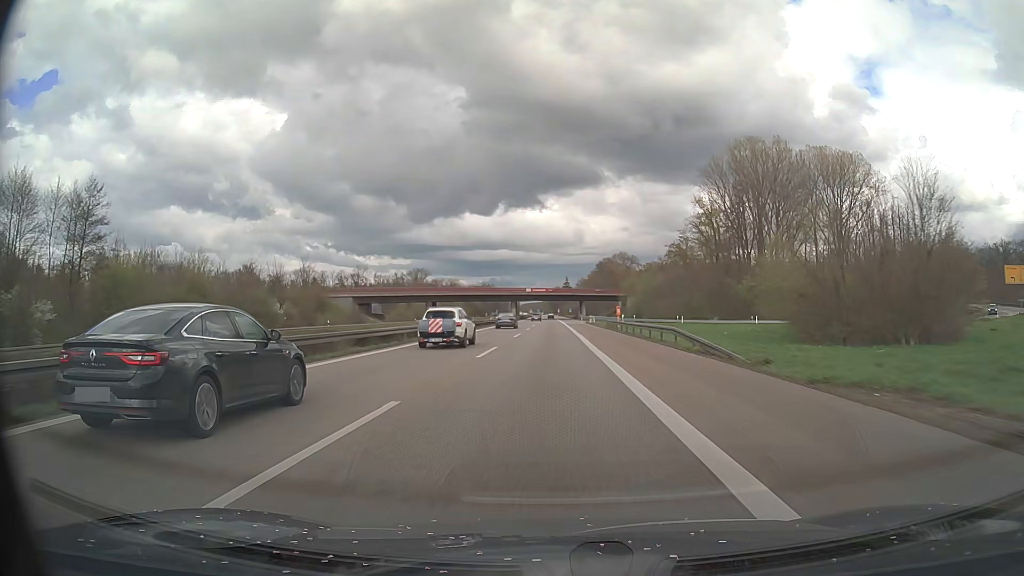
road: motorway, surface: asphalt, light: Day
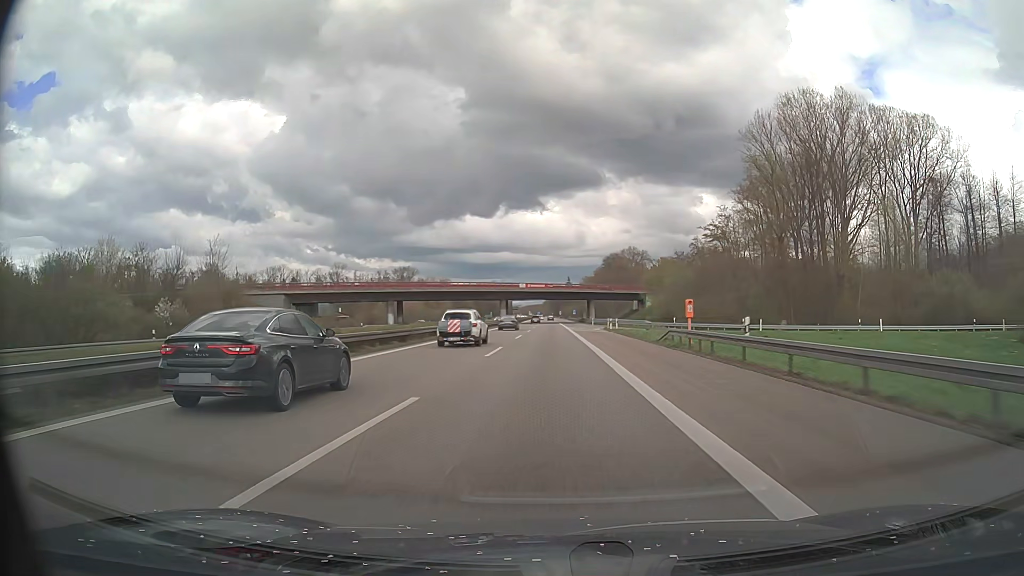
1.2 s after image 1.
(0.0, +34.8) m; 0°
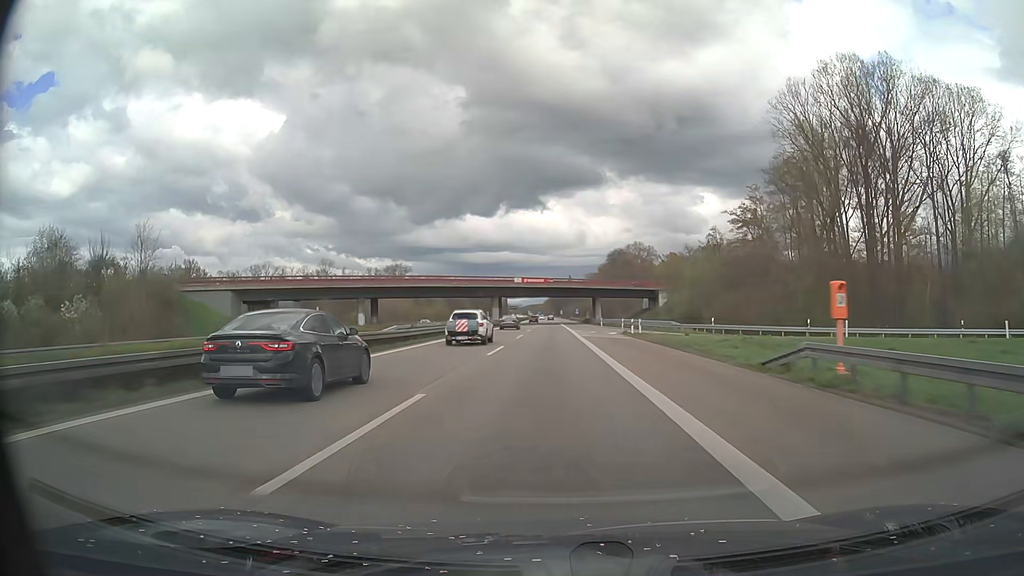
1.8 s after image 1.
(0.0, +17.4) m; 0°
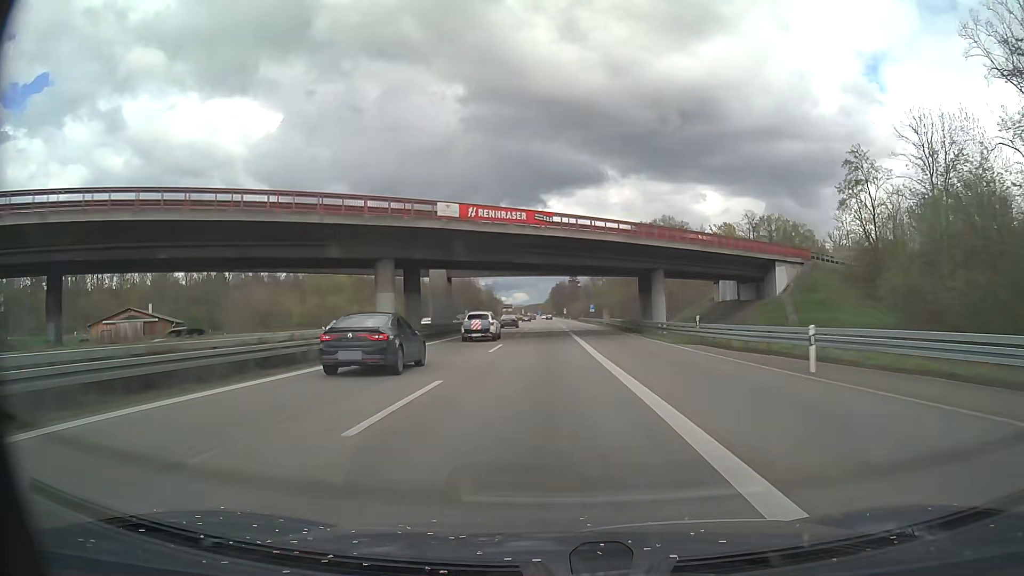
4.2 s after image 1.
(0.0, +69.6) m; 0°
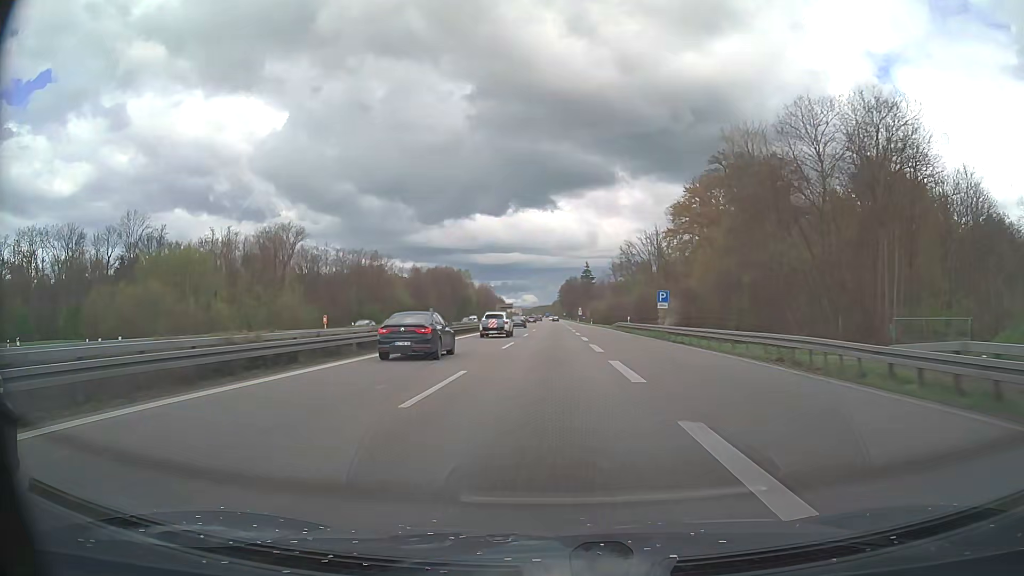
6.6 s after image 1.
(-0.2, +69.6) m; 0°
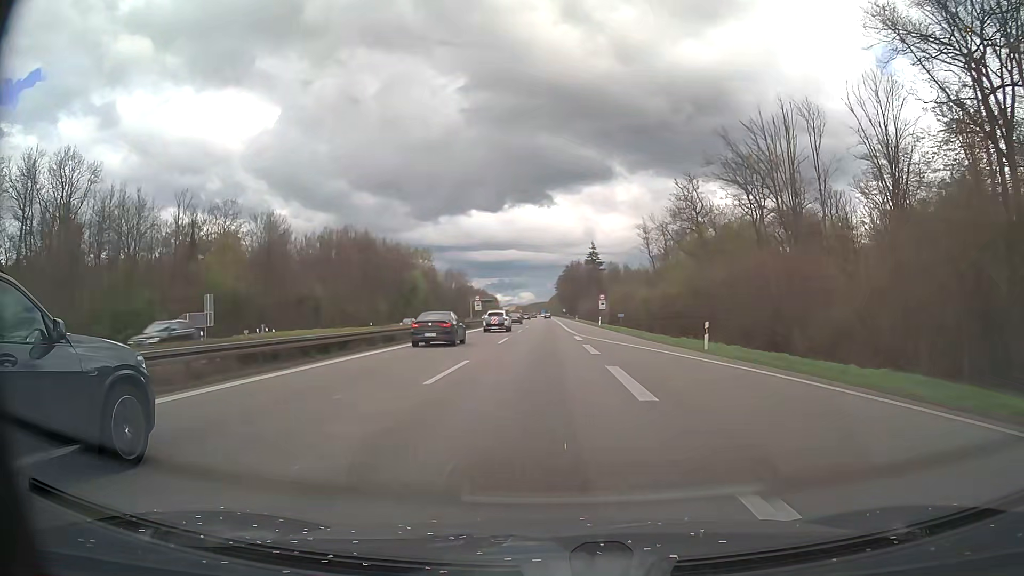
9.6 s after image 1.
(-1.1, +87.1) m; -1°
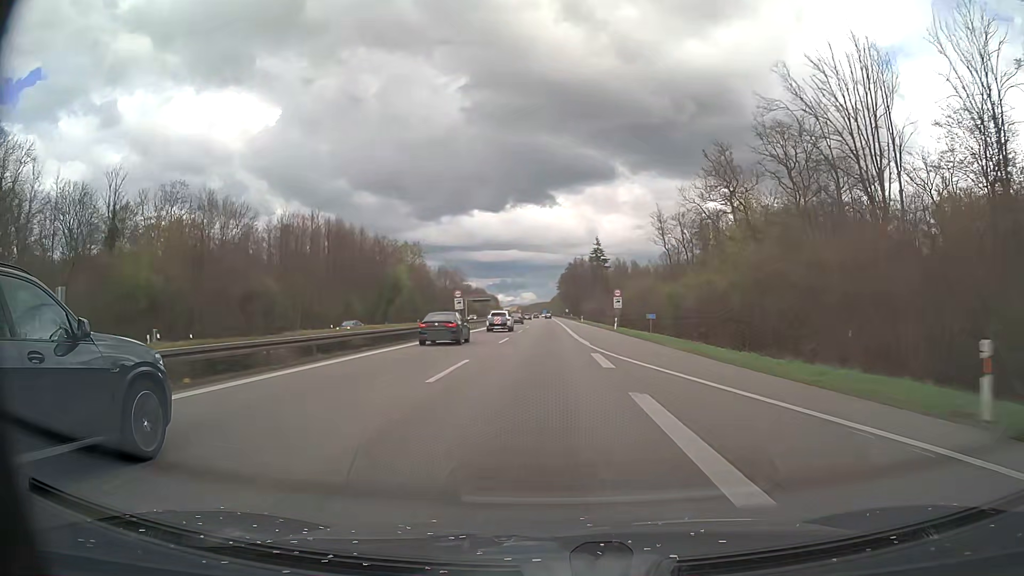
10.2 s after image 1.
(0.0, +17.4) m; 0°
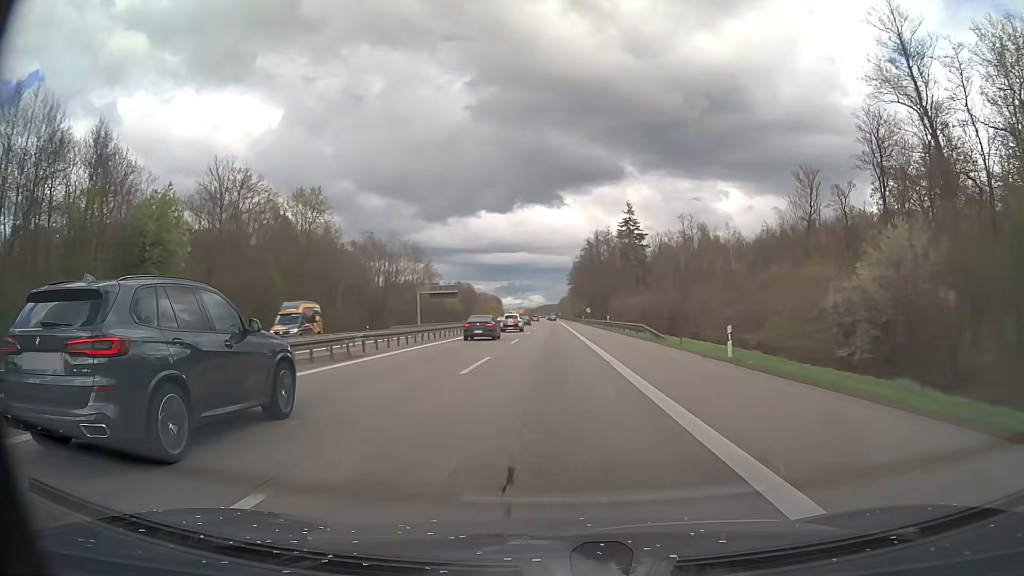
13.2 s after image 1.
(-0.8, +87.1) m; -1°
(0, +10) (0, +20) (0, +30) (0, +40) (0, +50) (0, +60) (0, +70) (0, +80) (0, +90) (0, +100) m
